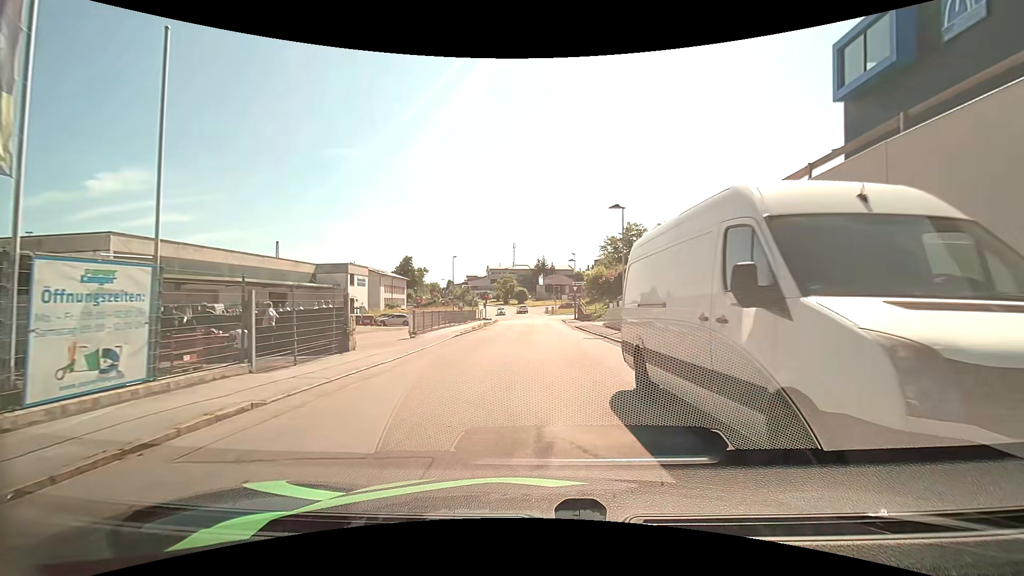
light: Day
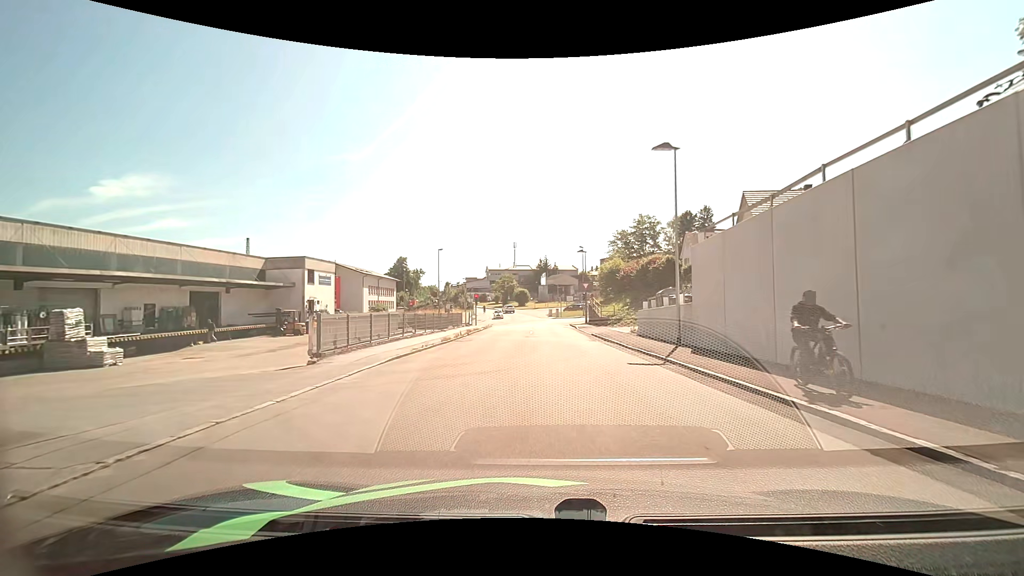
(+0.1, +12.1) m; +1°
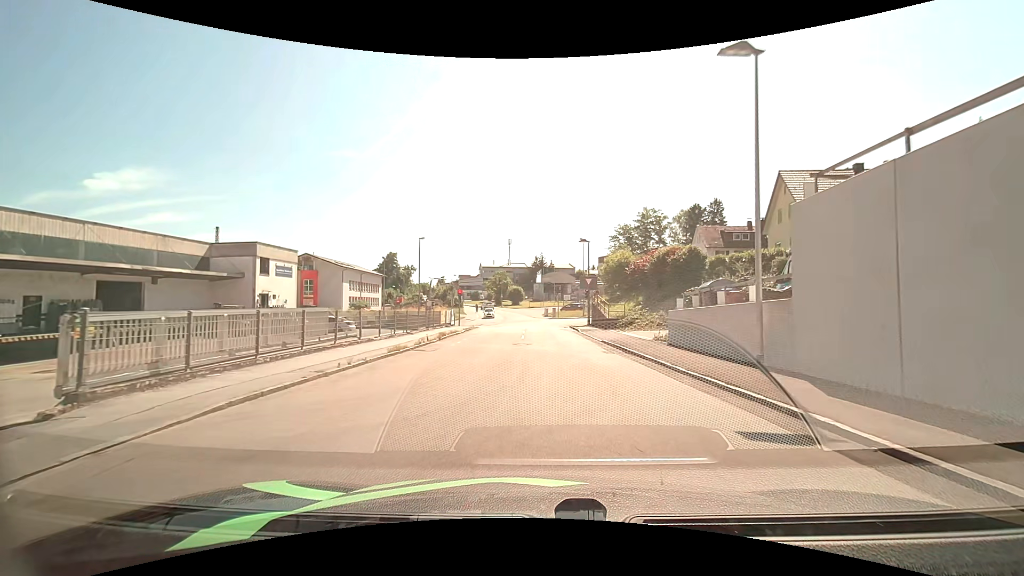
(0.0, +7.8) m; 0°
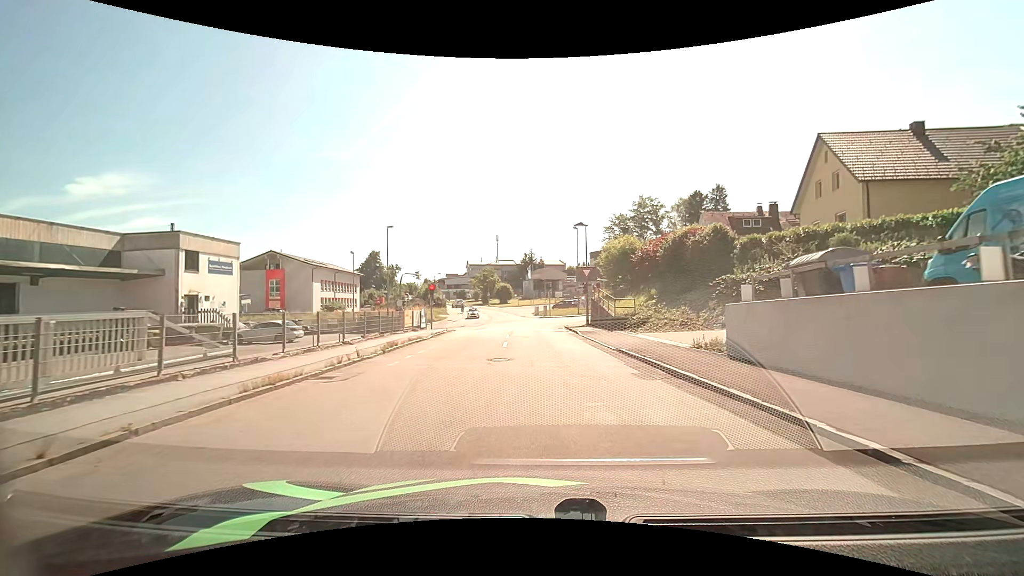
(+0.1, +7.6) m; +1°
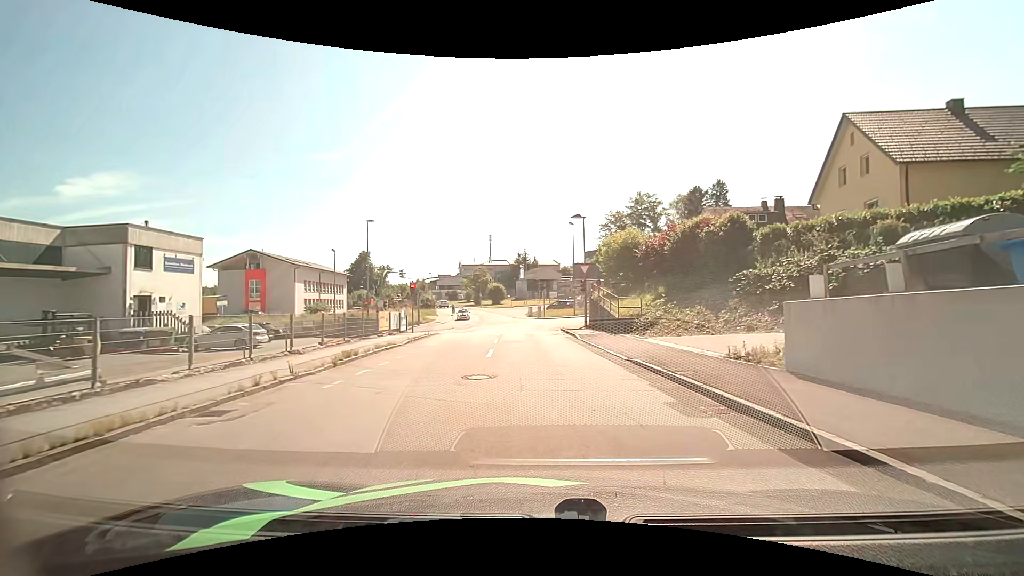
(0.0, +3.6) m; 0°
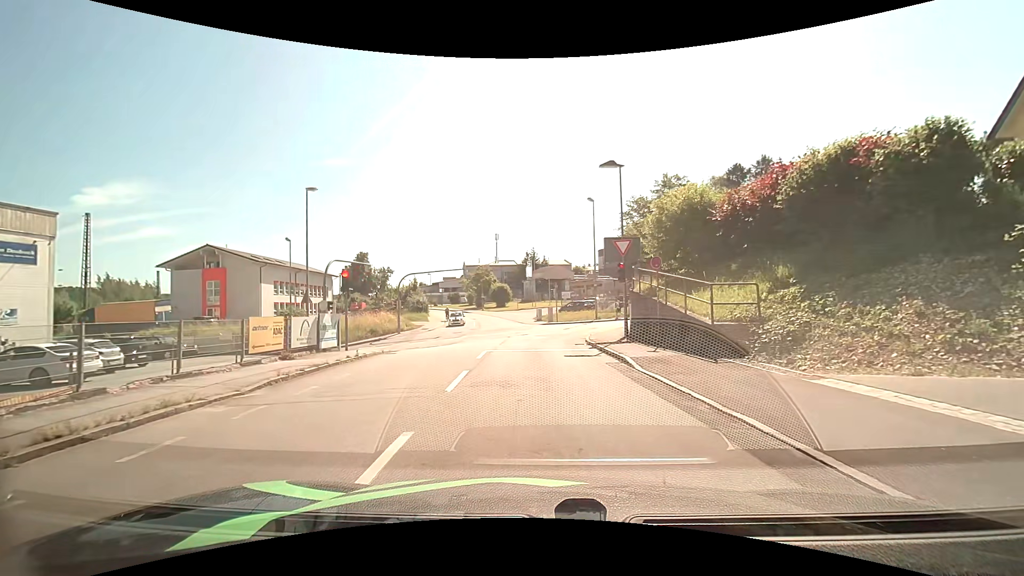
(0.0, +12.6) m; -1°
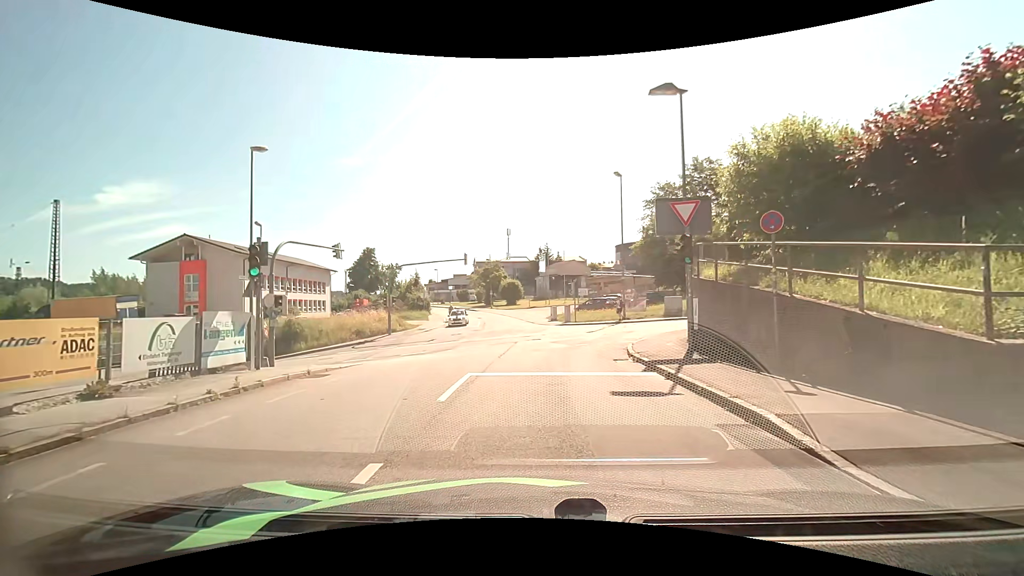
(-0.1, +7.3) m; -2°
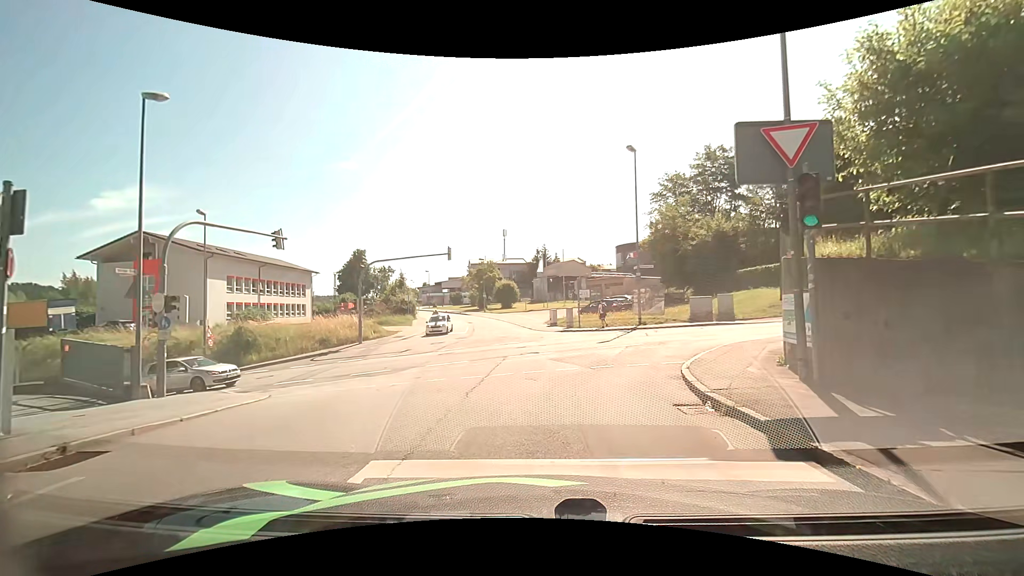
(+0.1, +6.2) m; +1°
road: residential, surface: asphalt
